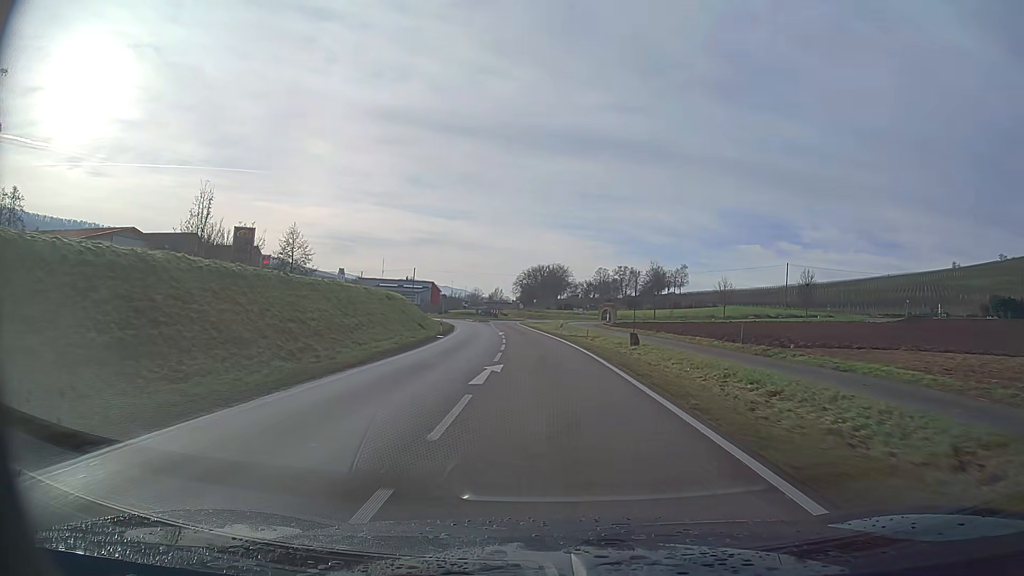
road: primary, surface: asphalt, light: Day
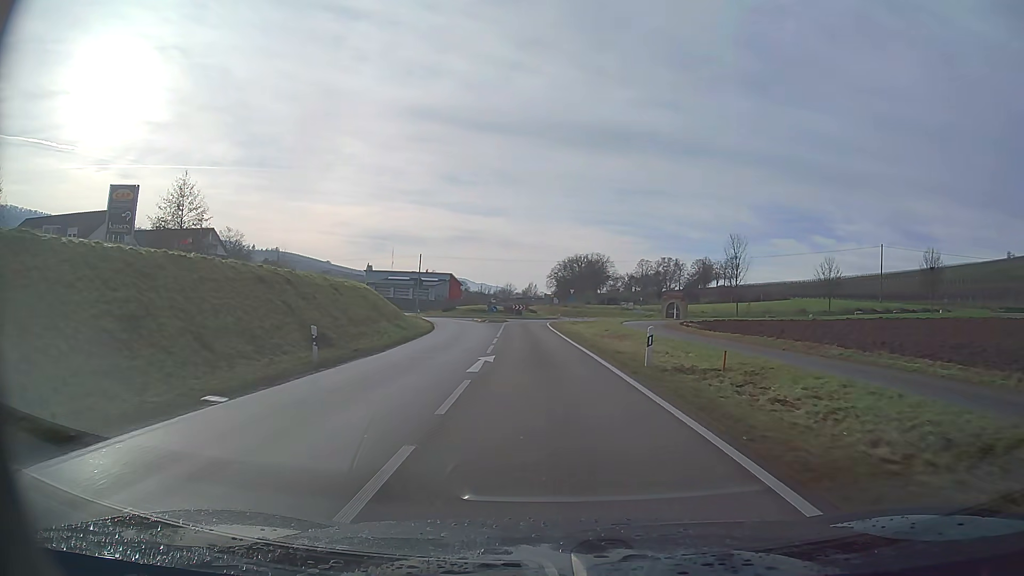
(-0.7, +28.8) m; -3°
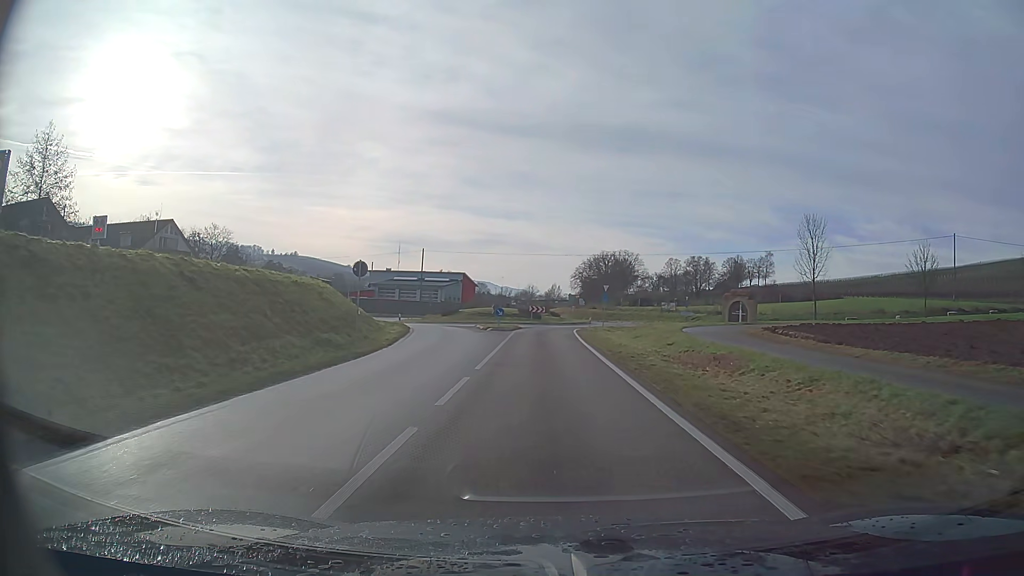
(-0.3, +16.9) m; -2°
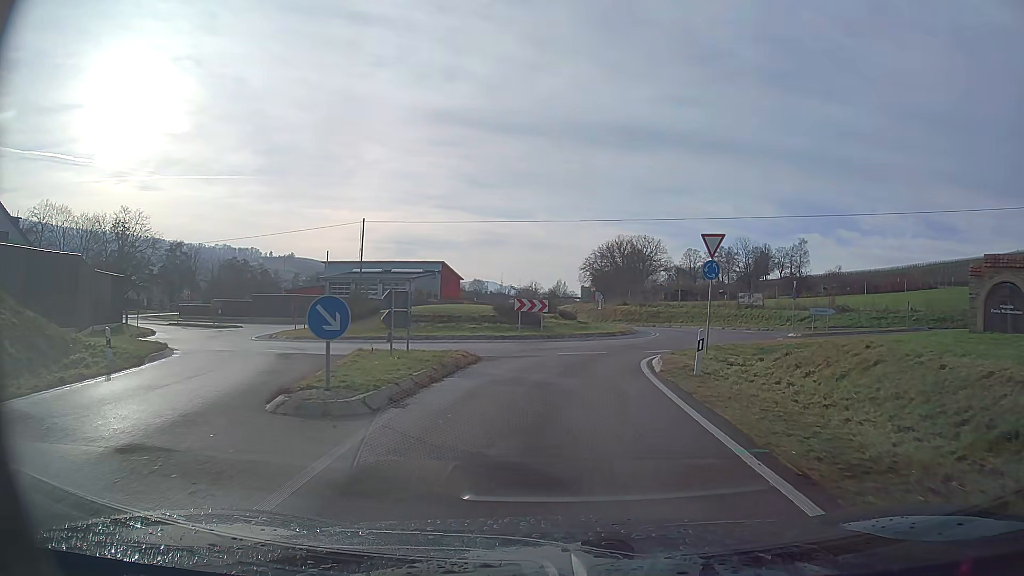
(-0.2, +33.2) m; 0°
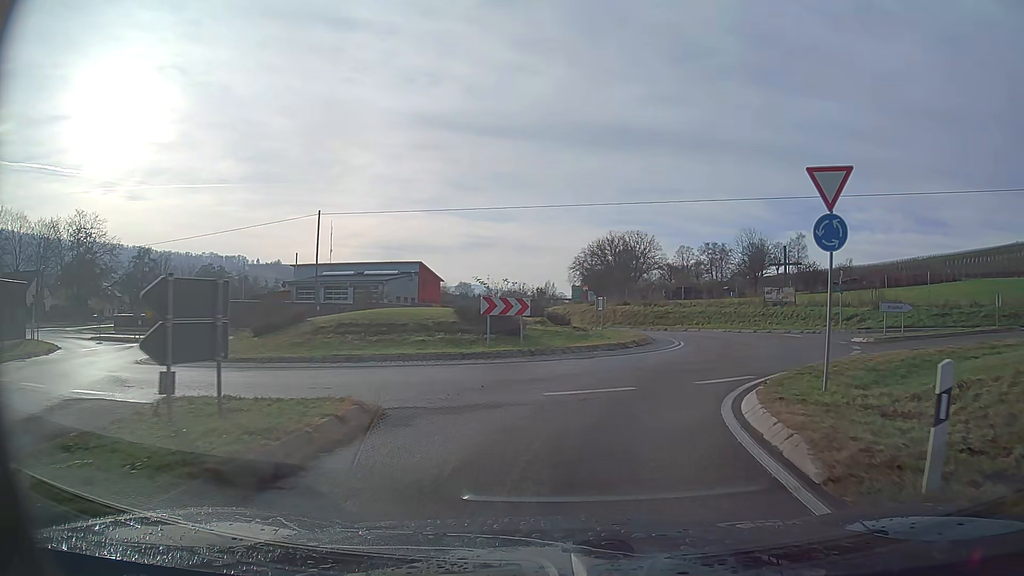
(+0.1, +9.4) m; +2°
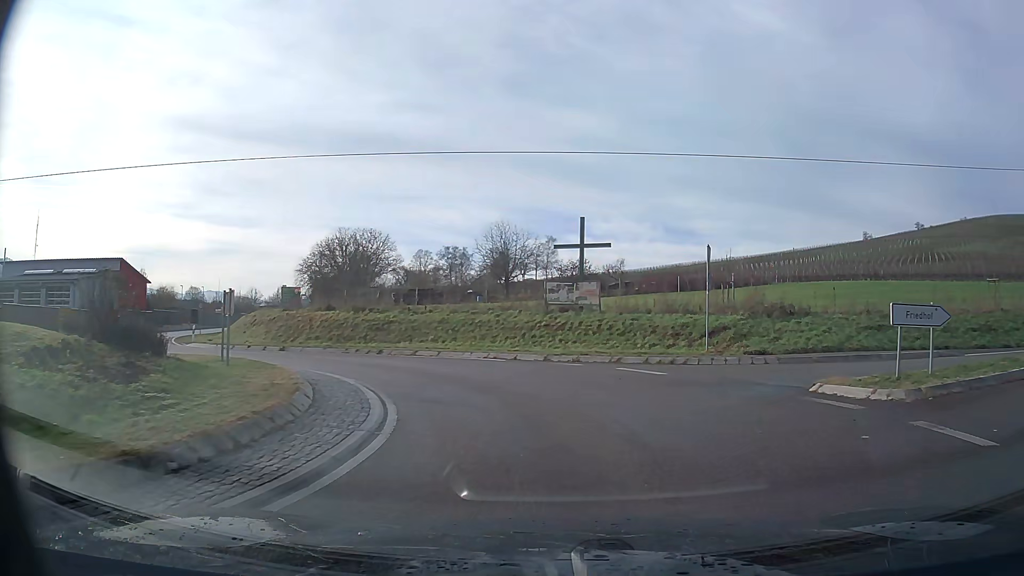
(+3.2, +16.7) m; +20°
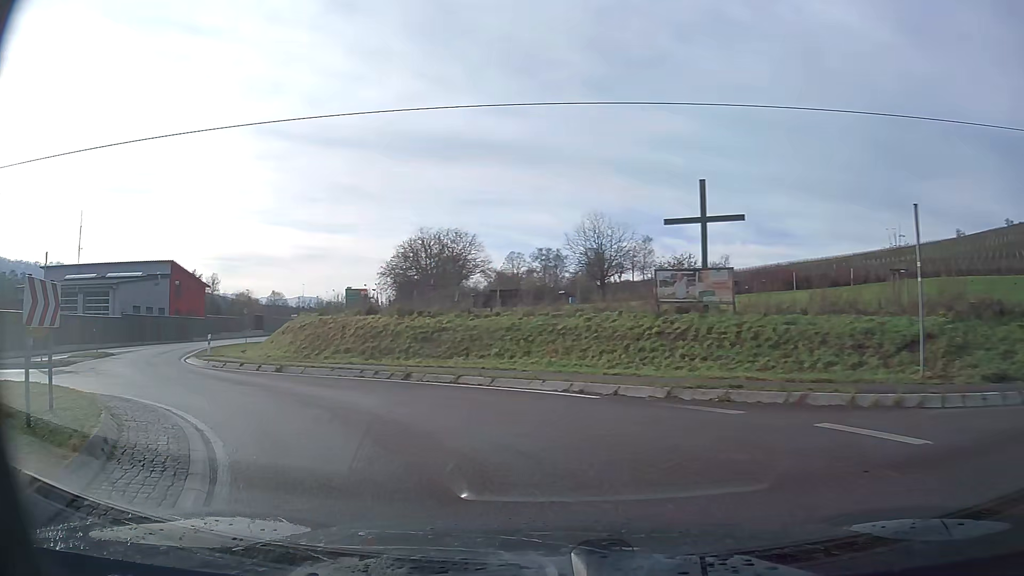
(-0.8, +8.0) m; -14°
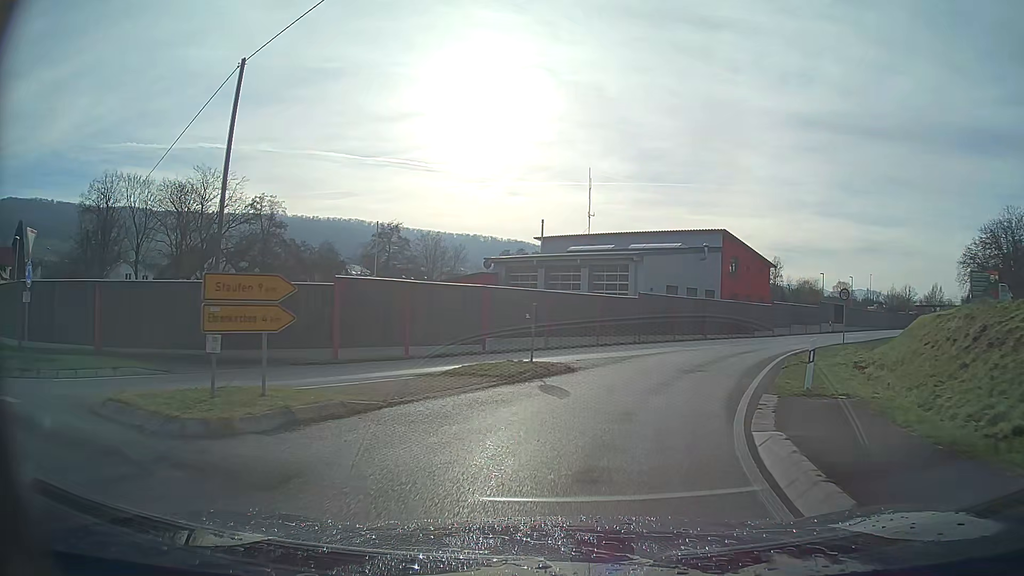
(-8.5, +17.3) m; -39°
(+1, +10) (+4, +19) (+9, +28) (+14, +37) (+20, +45) (+27, +52) (+33, +60) (+39, +68) (+45, +76) (+51, +84) m
